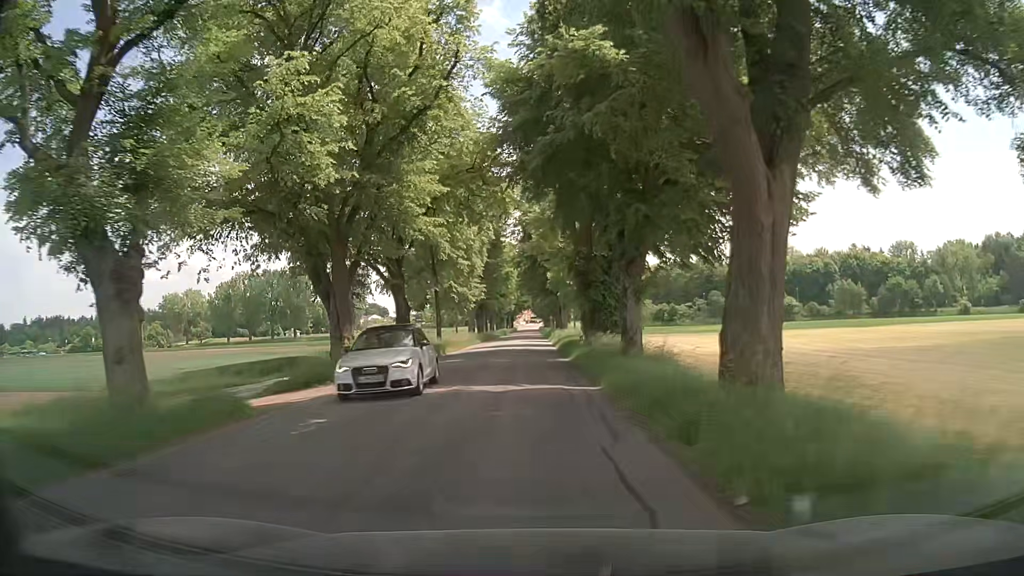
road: tertiary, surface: asphalt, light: Day
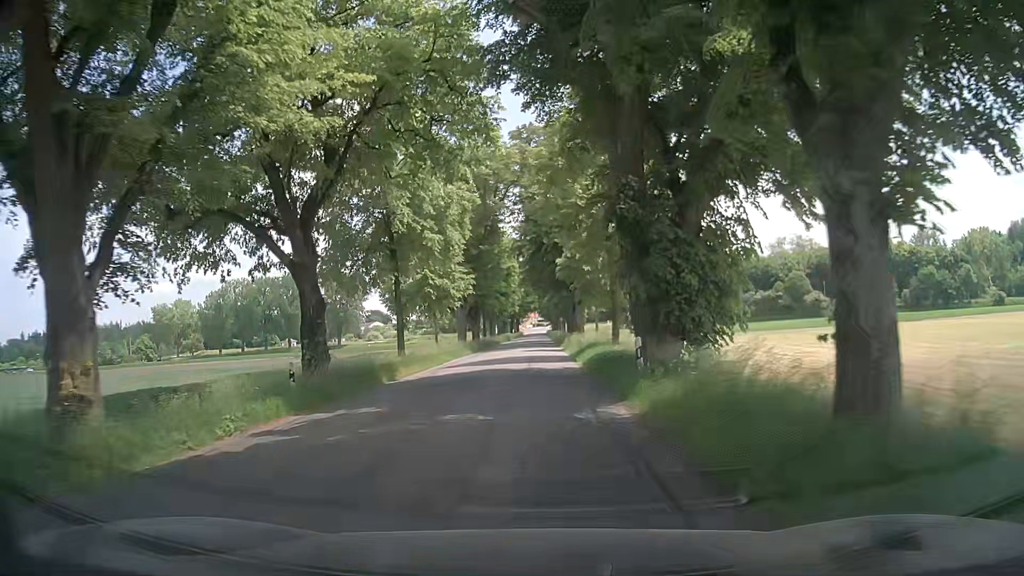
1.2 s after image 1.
(-0.2, +14.9) m; -1°
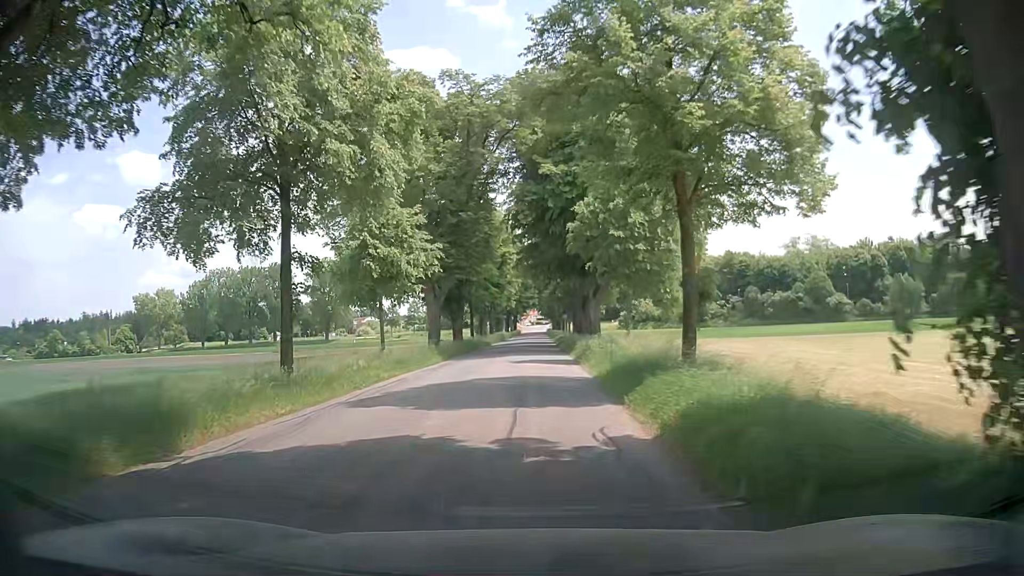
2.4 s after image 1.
(-0.1, +14.5) m; -1°
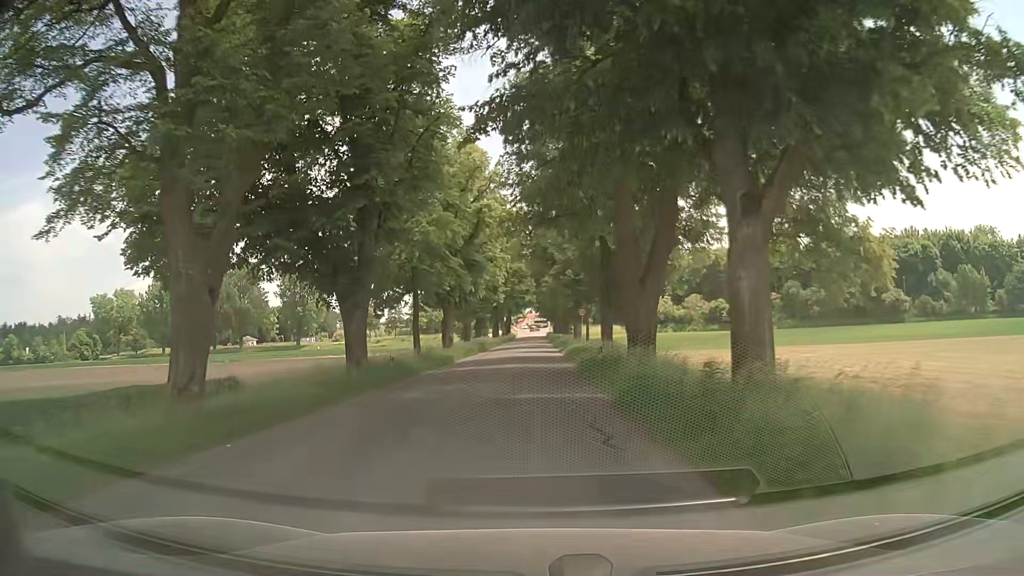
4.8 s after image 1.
(+0.4, +29.3) m; +1°
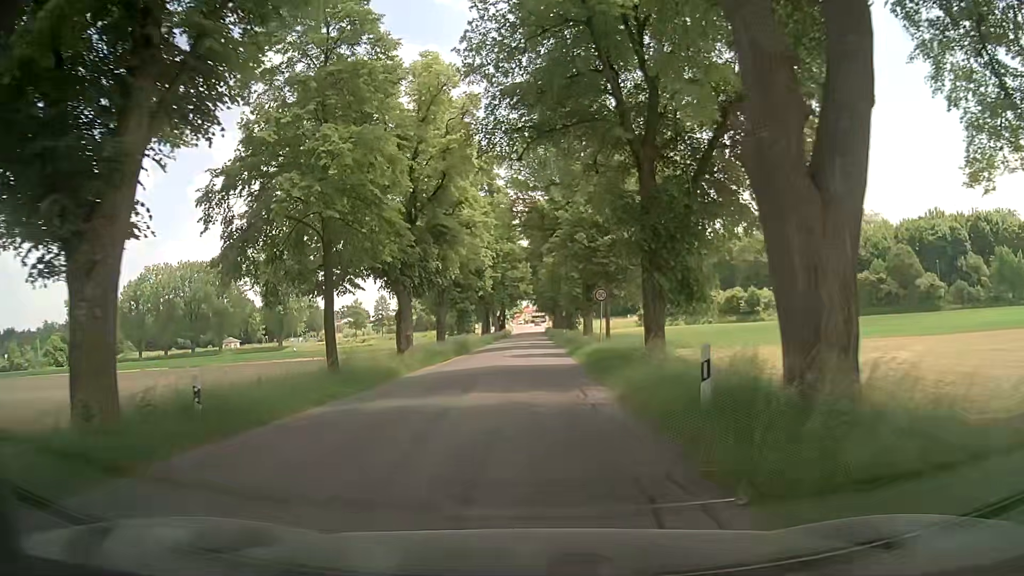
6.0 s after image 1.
(+0.1, +14.7) m; 0°
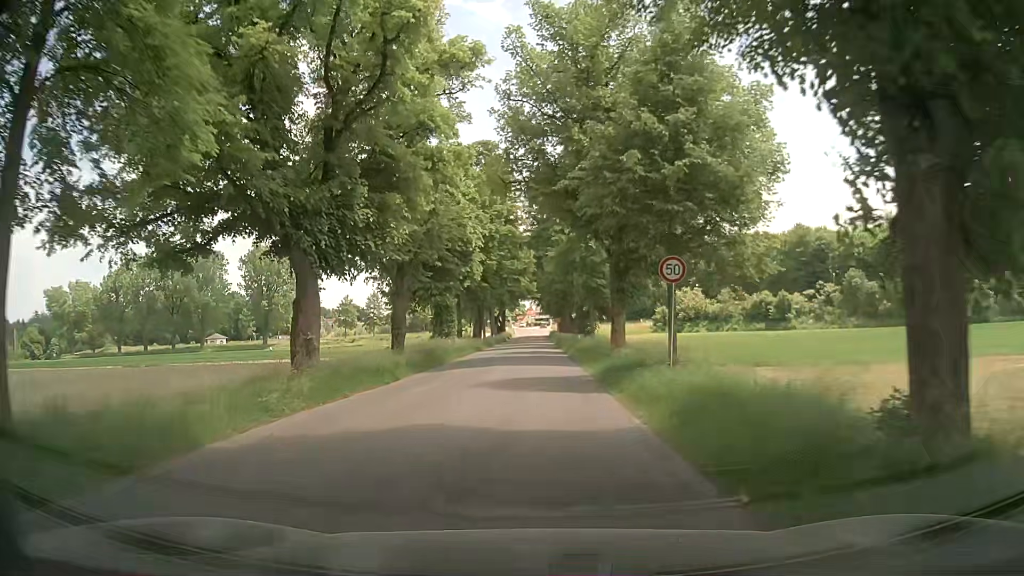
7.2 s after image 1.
(0.0, +14.6) m; -1°
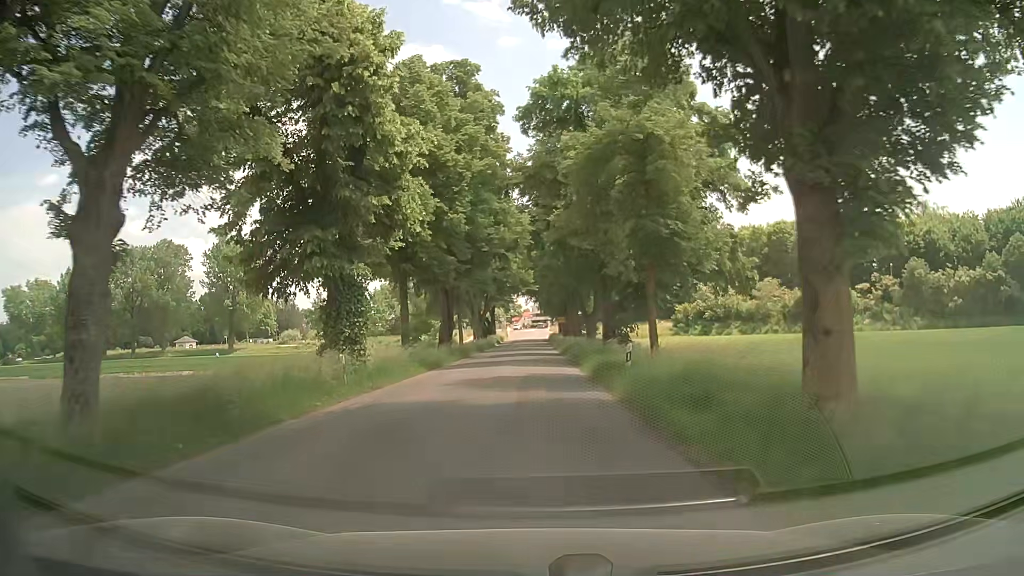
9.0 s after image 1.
(+0.3, +21.7) m; +1°
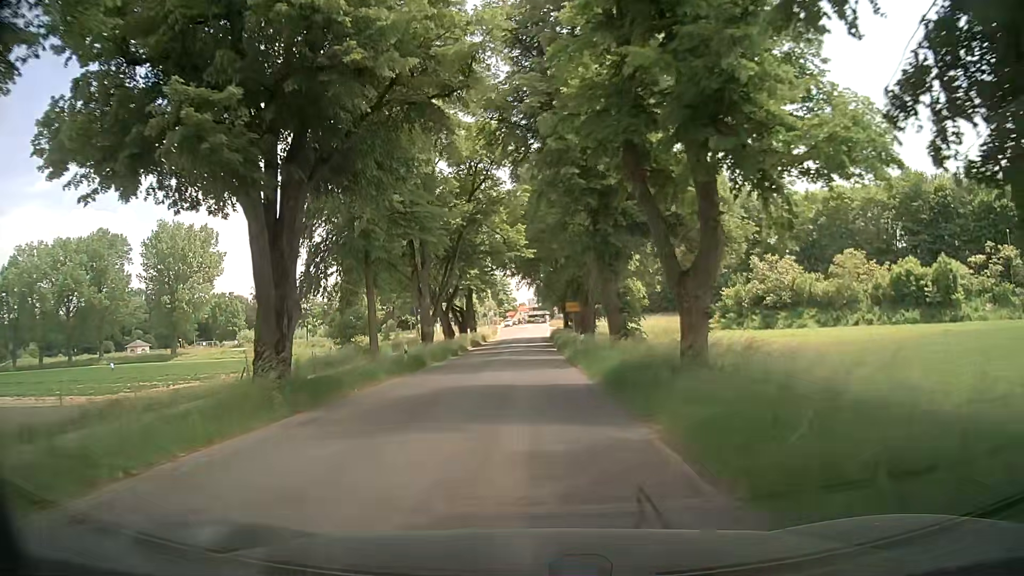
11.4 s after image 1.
(+0.3, +29.5) m; 0°
(0, +10) (0, +20) (0, +30) (0, +40) (0, +50) (0, +60) (0, +70) (0, +80) (0, +90) (+1, +100) m
